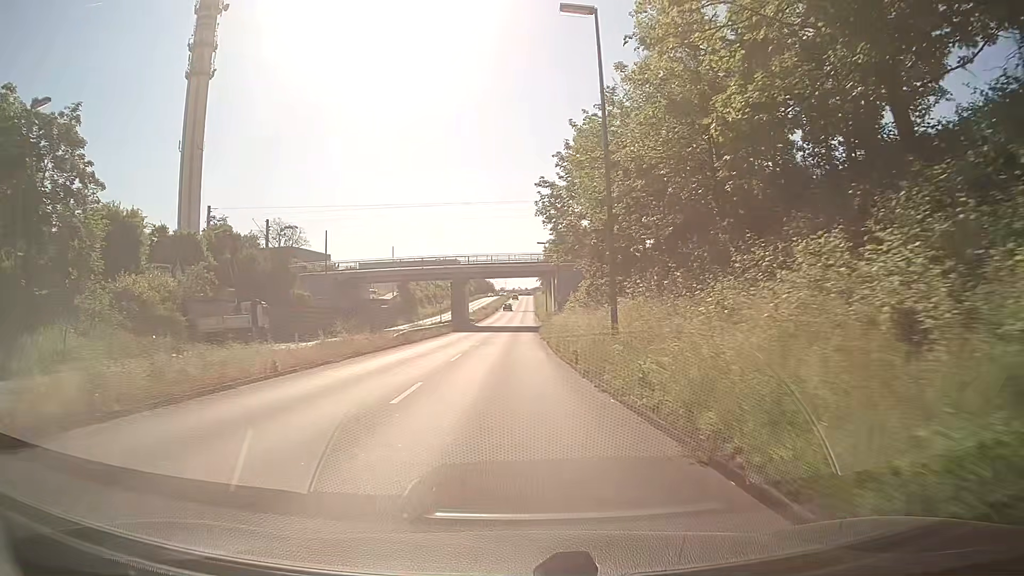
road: primary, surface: asphalt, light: Day
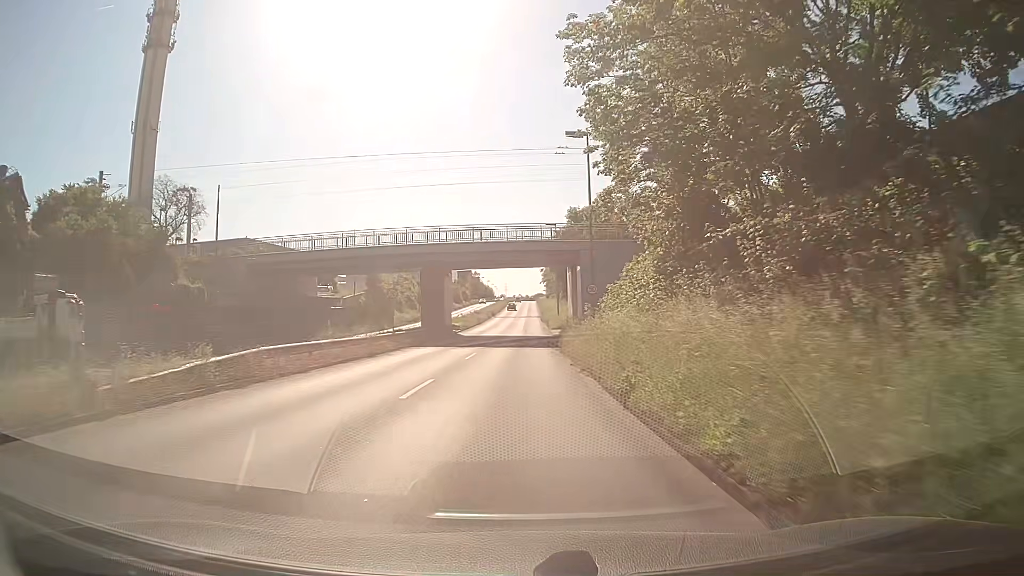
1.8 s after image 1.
(-0.1, +23.4) m; 0°
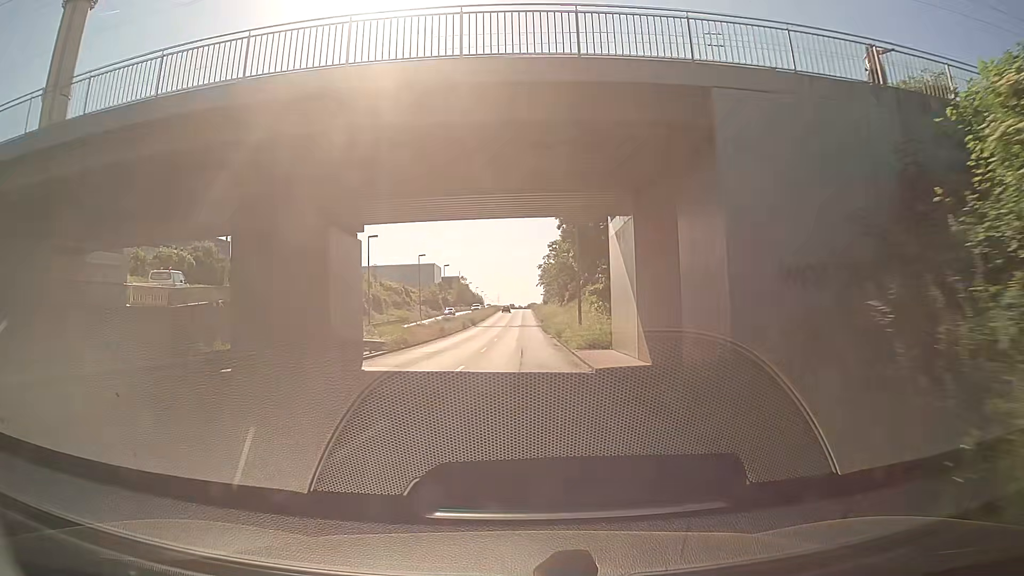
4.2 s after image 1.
(+0.4, +31.2) m; +1°
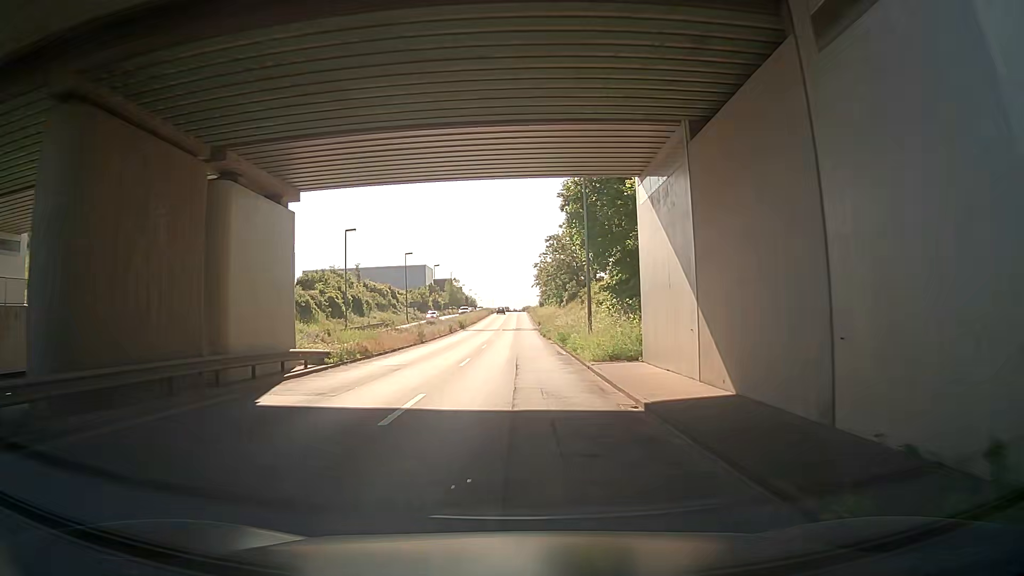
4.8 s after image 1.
(+0.1, +7.9) m; +1°
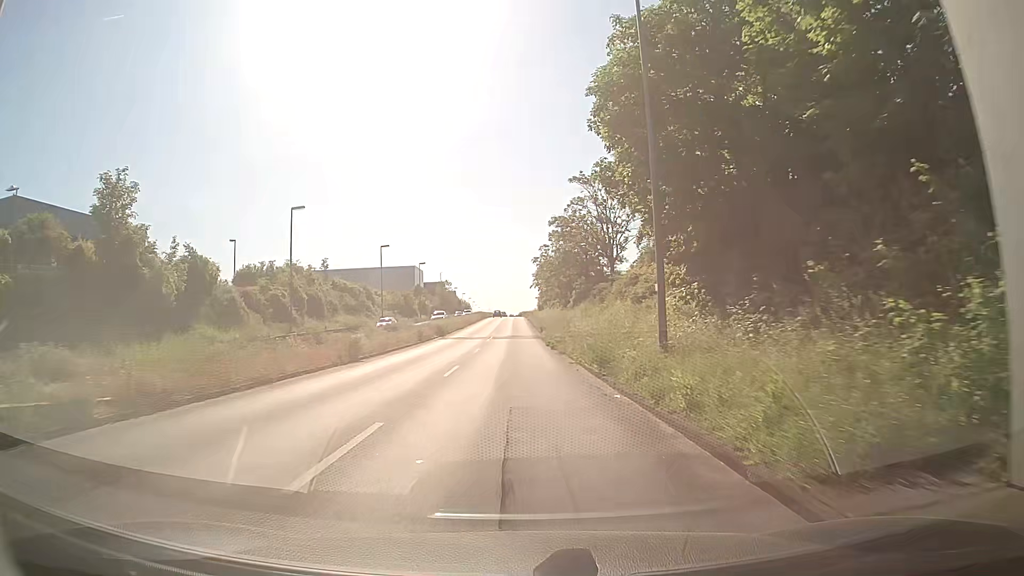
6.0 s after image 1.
(-0.1, +15.8) m; -1°
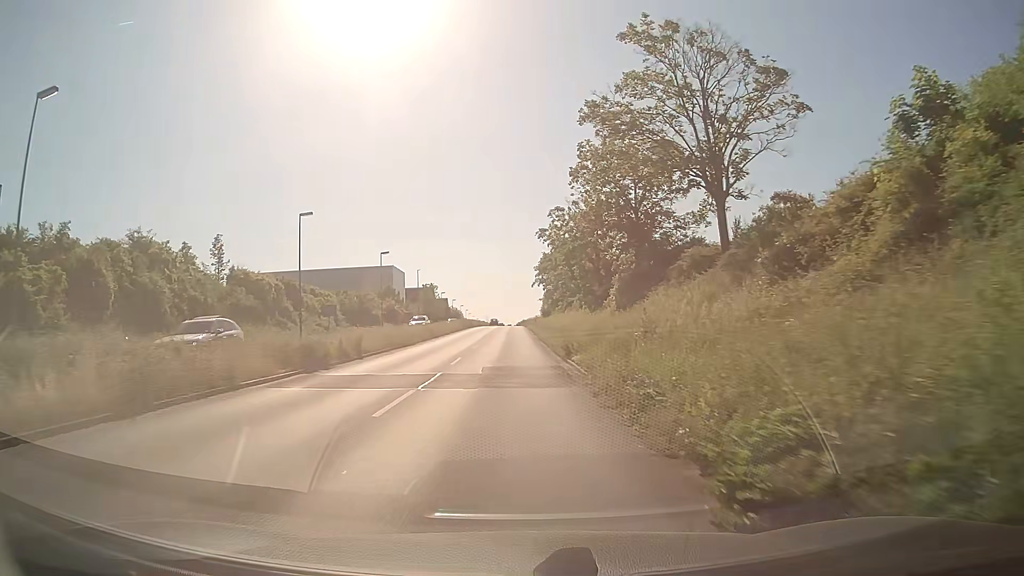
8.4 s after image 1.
(+0.5, +31.5) m; +1°
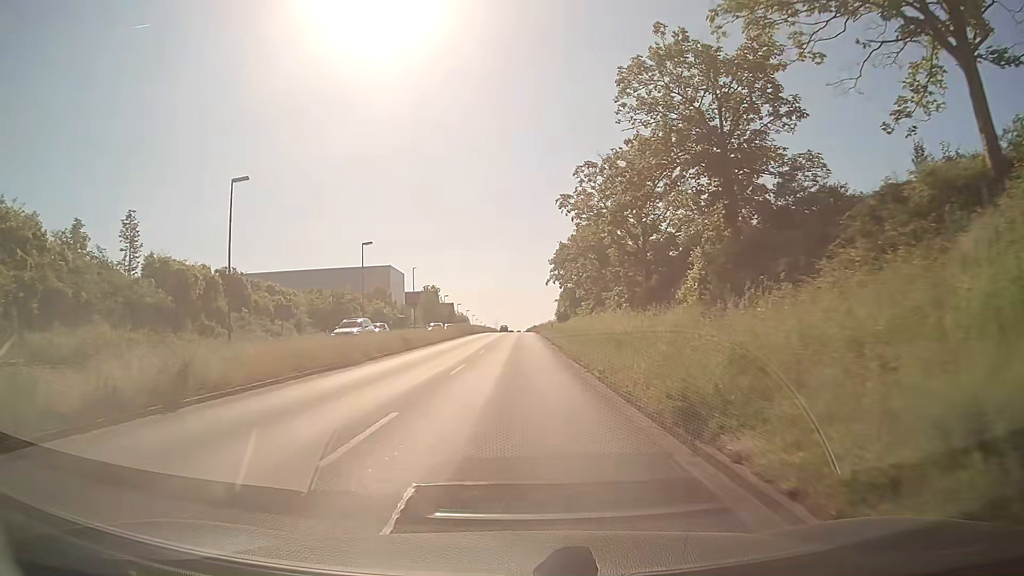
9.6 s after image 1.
(-0.1, +15.4) m; -1°
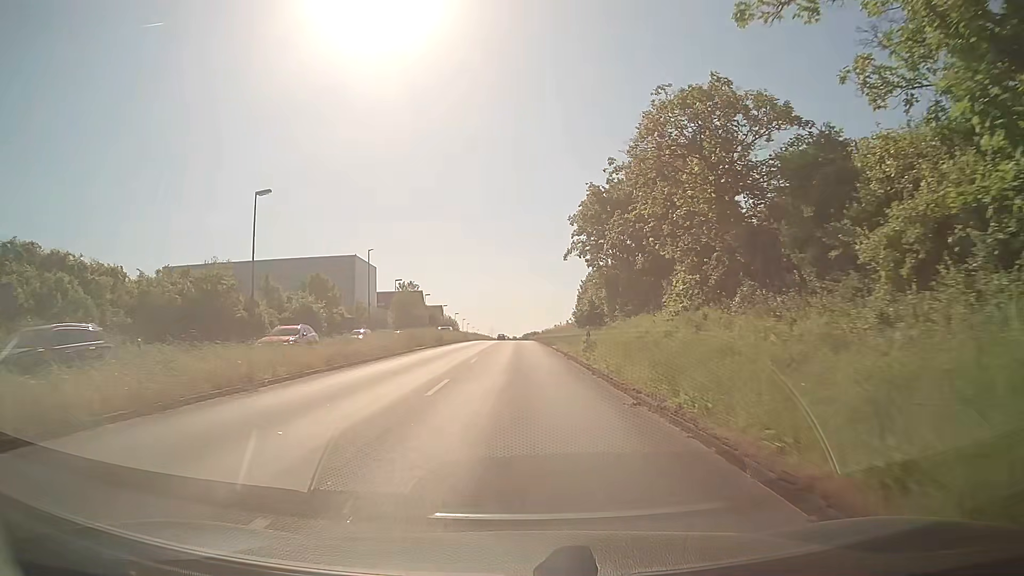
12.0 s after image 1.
(-0.1, +29.8) m; 0°
(0, +10) (0, +20) (0, +30) (0, +40) (0, +50) (0, +60) (0, +70) (0, +80) (0, +90) (0, +100) m
